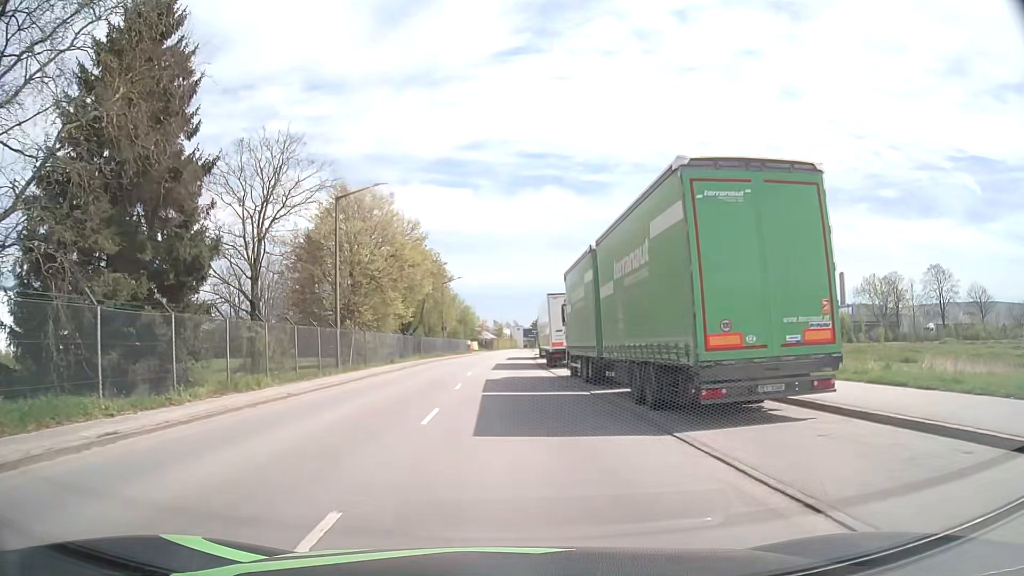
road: tertiary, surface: asphalt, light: Day
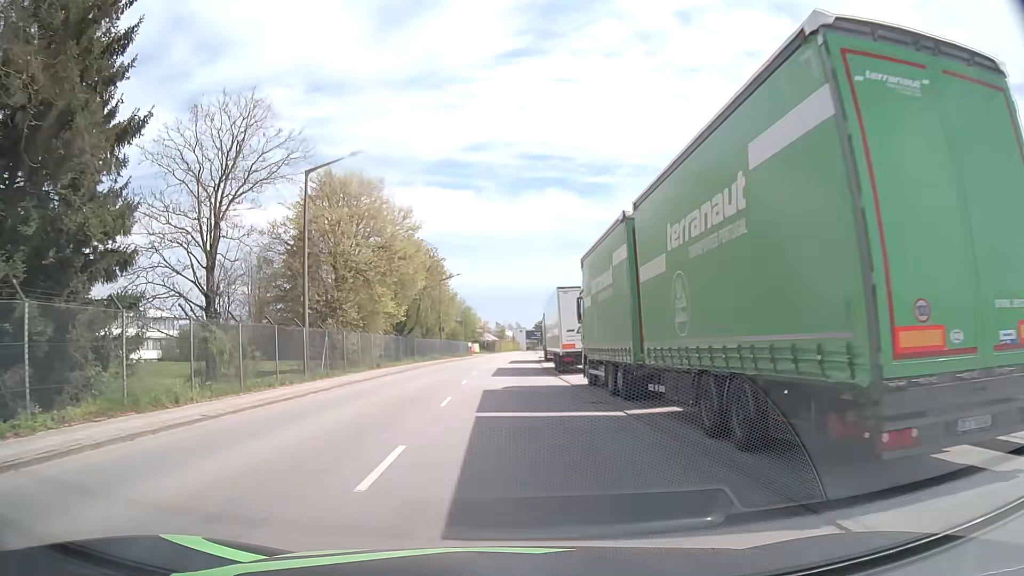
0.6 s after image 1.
(0.0, +5.1) m; 0°
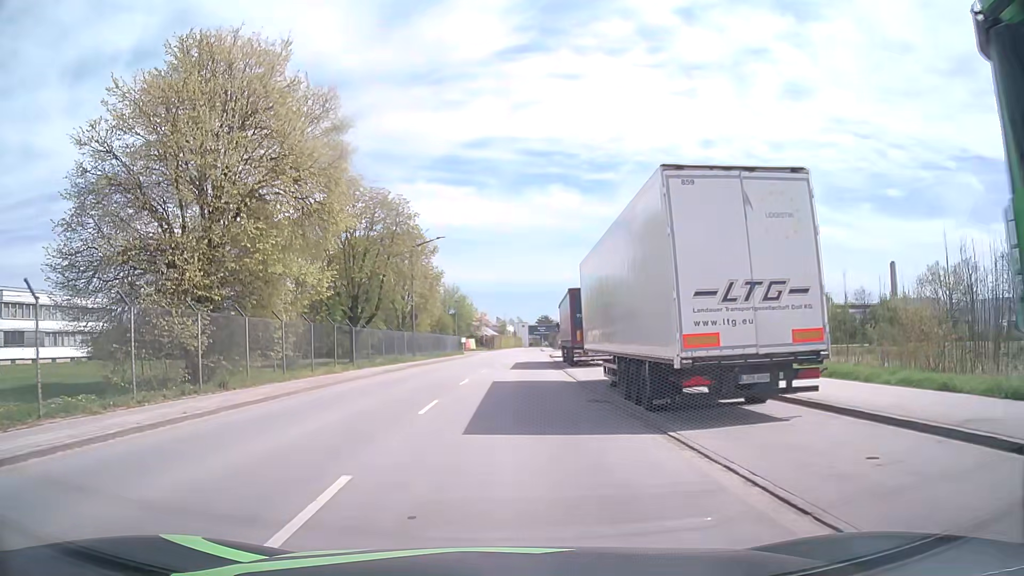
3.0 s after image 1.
(-0.2, +20.5) m; -1°
(0, +10) (0, +20) (+1, +30) (+1, +40) (+2, +50) (+3, +60) (+3, +70) (+4, +80) (+5, +90) (+5, +100) m
